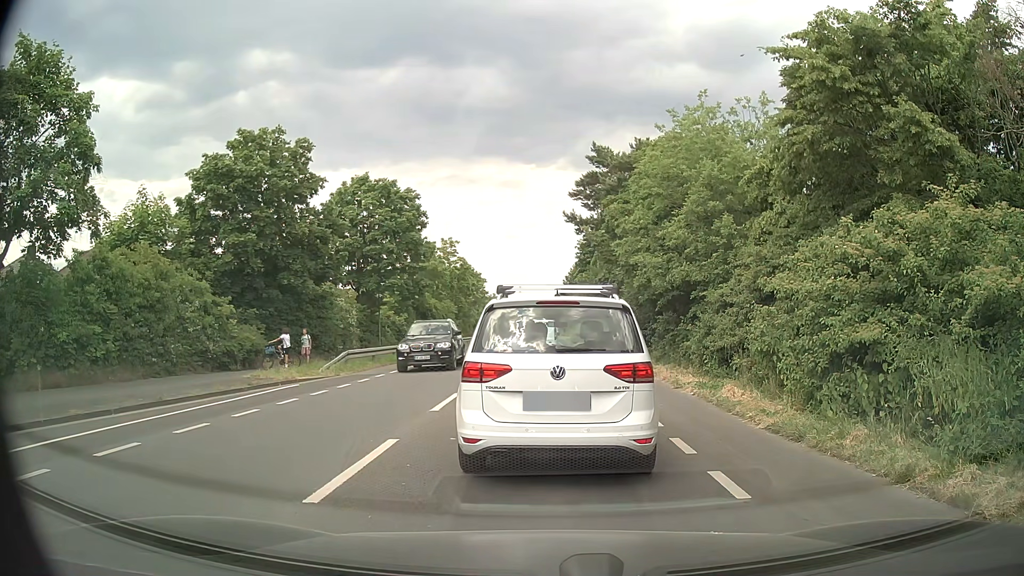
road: secondary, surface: asphalt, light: Day
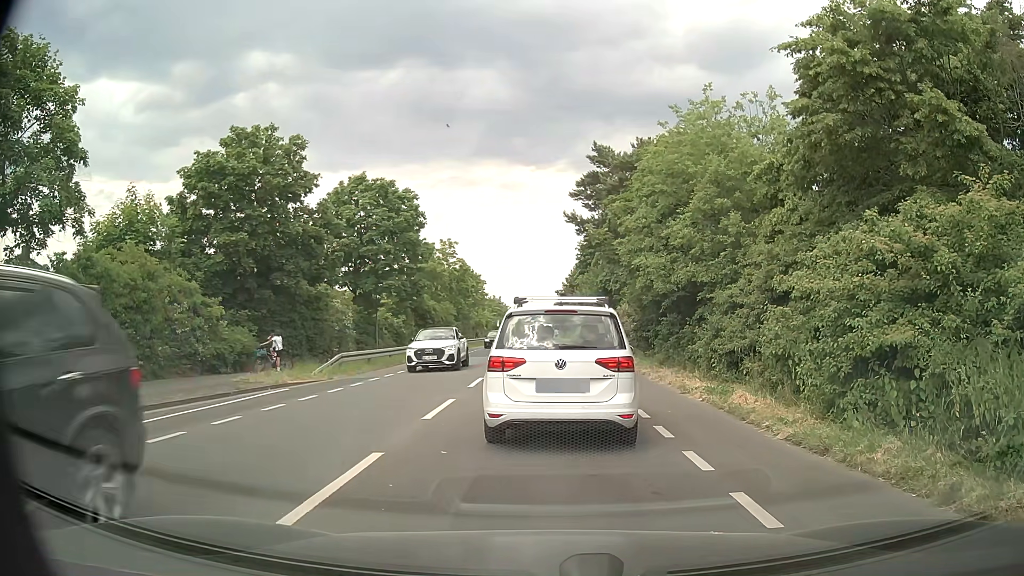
(0.0, +0.8) m; 0°
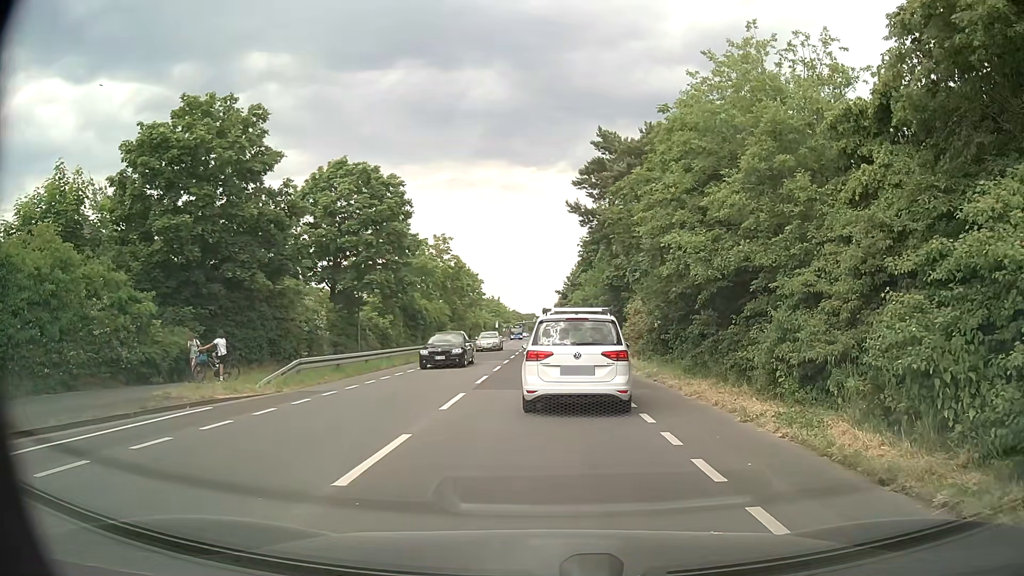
(+0.1, +4.6) m; +1°
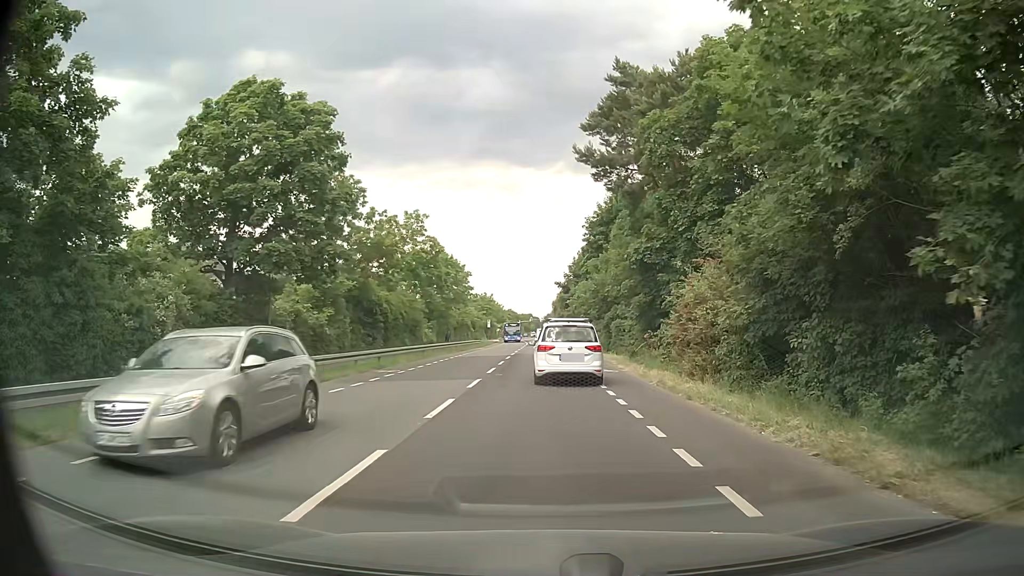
(-0.1, +13.6) m; -1°
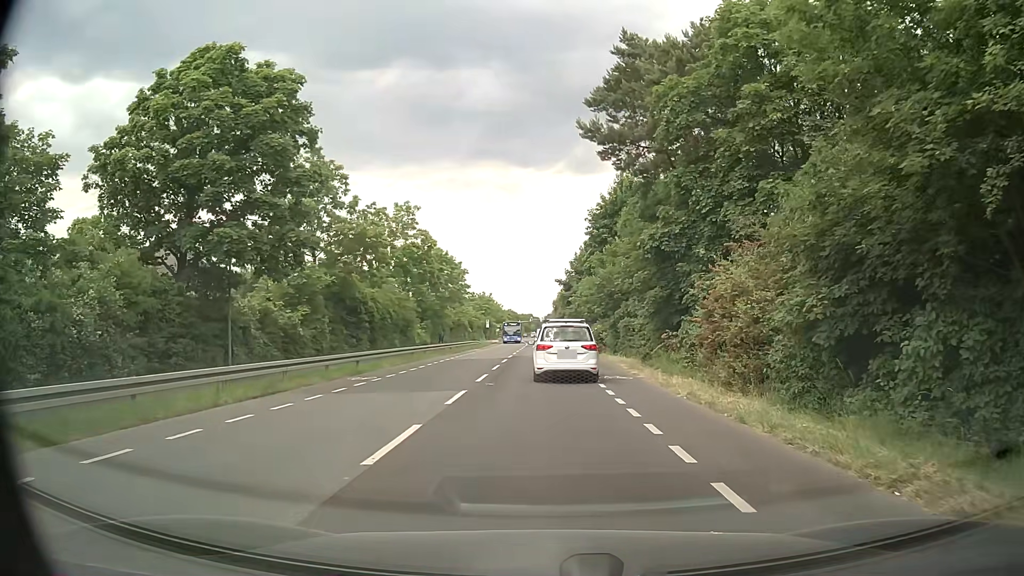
(0.0, +3.9) m; -1°
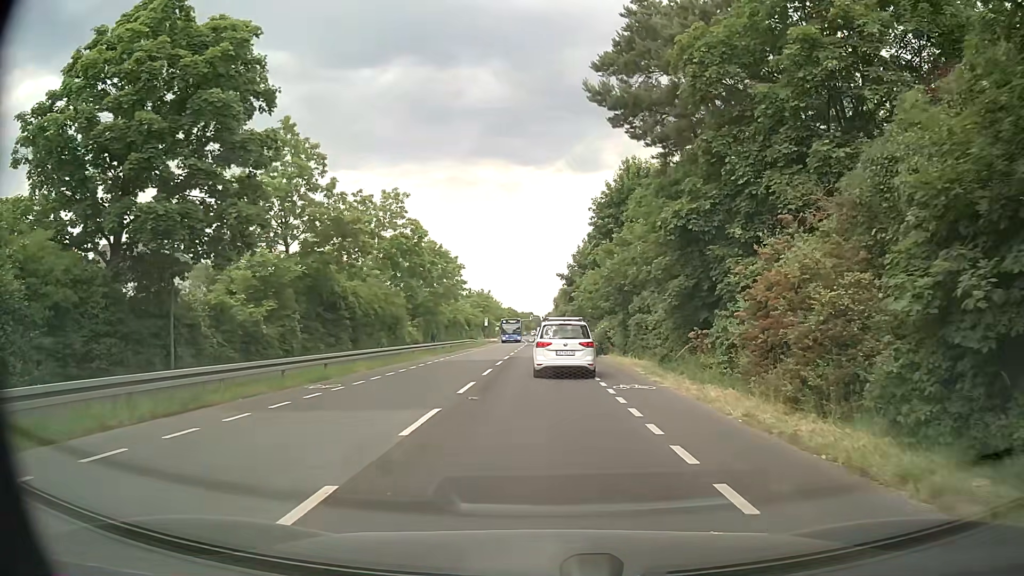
(+0.1, +4.2) m; +1°
